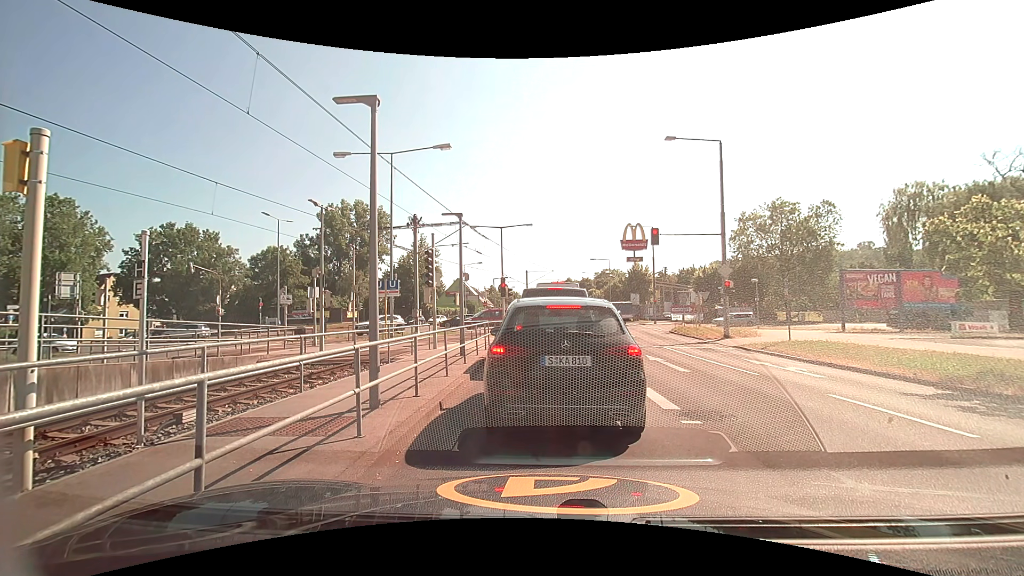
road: secondary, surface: asphalt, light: Day
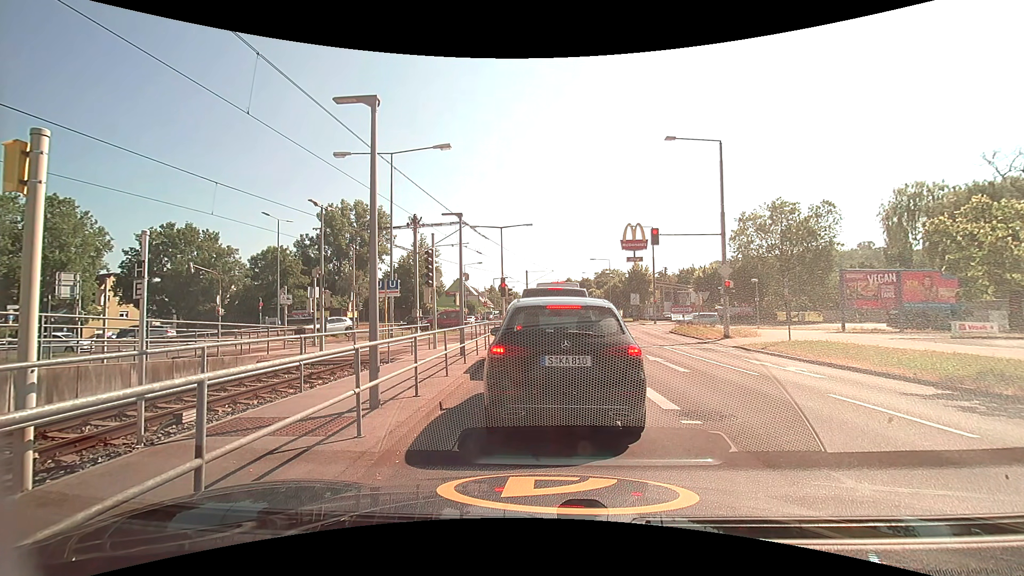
(0.0, 0.0) m; 0°
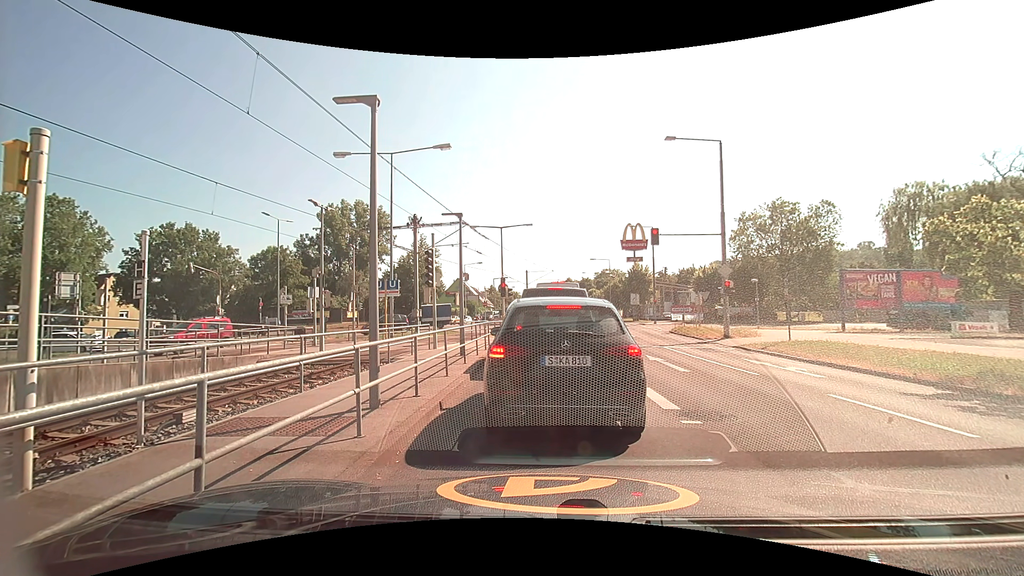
(0.0, 0.0) m; 0°
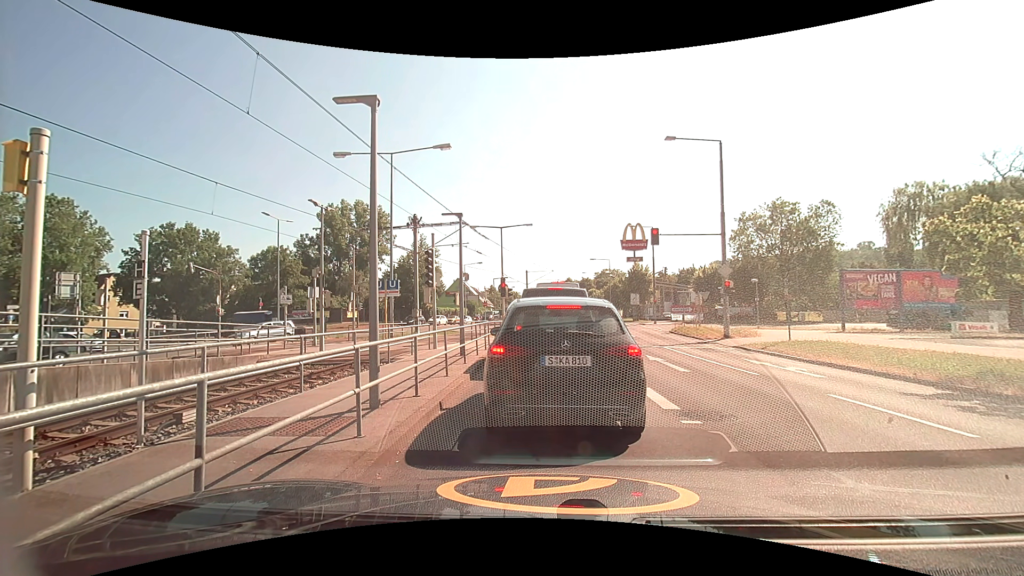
(0.0, 0.0) m; 0°
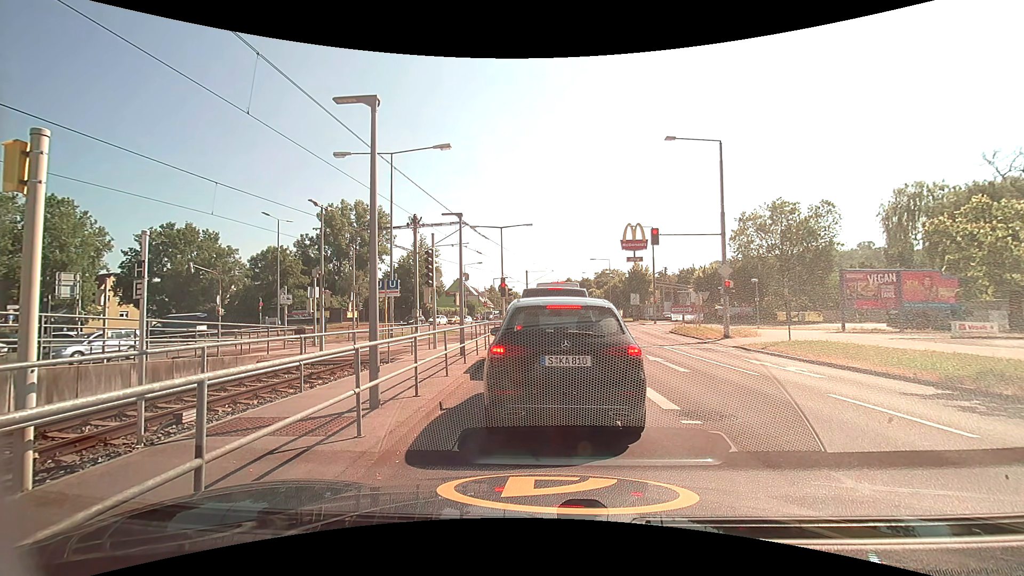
(0.0, 0.0) m; 0°
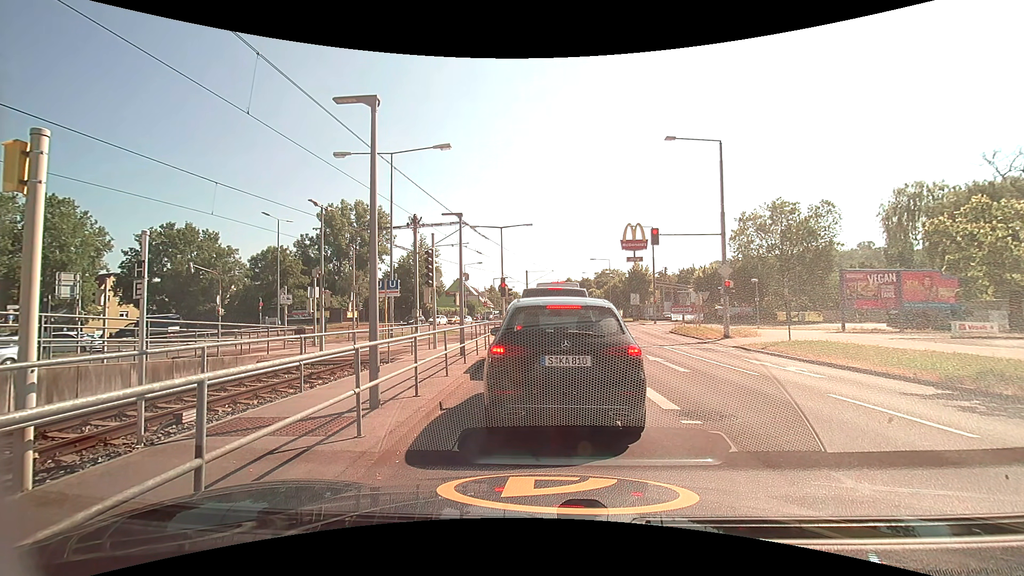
(0.0, 0.0) m; 0°
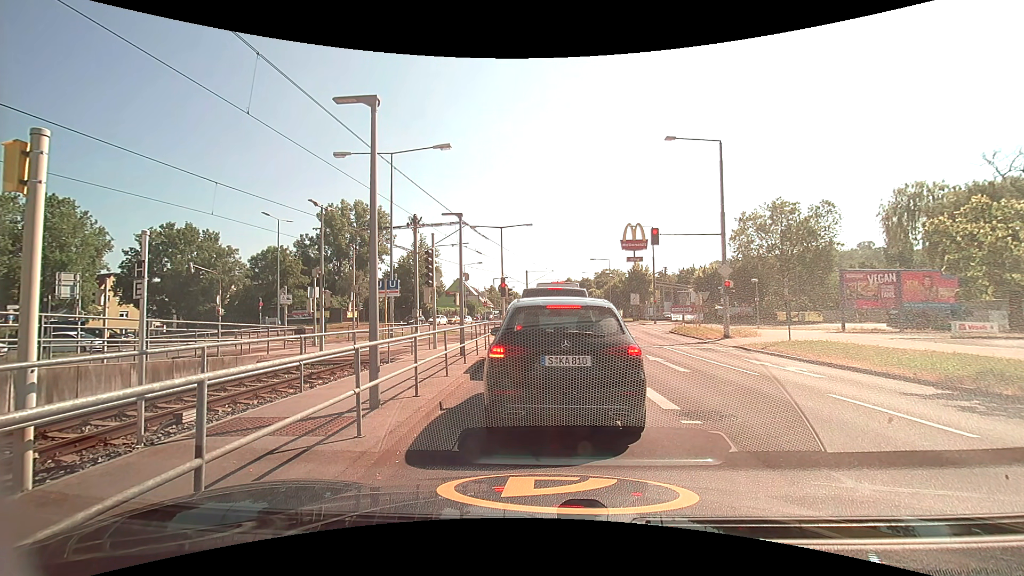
(0.0, 0.0) m; 0°
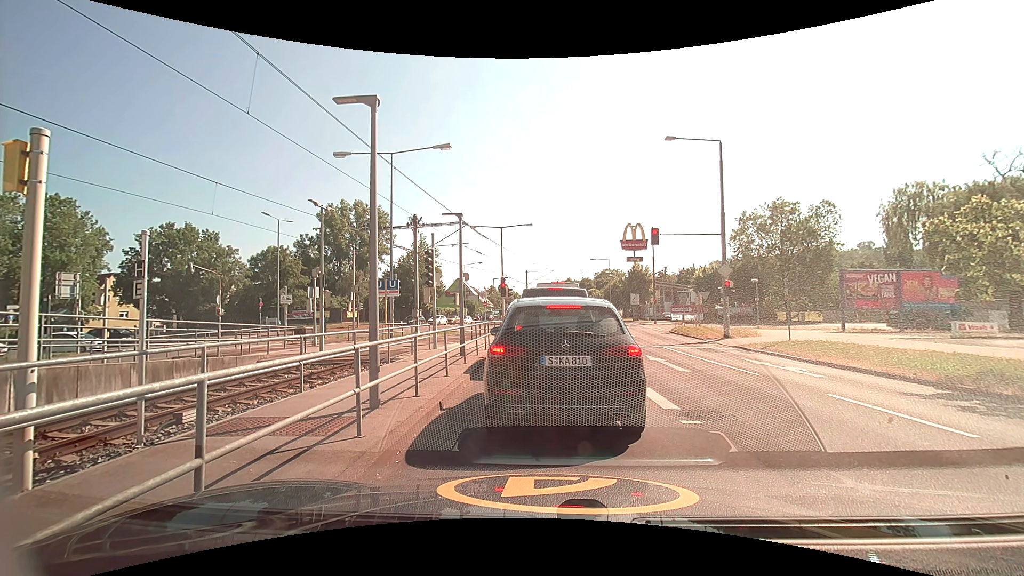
(0.0, 0.0) m; 0°
(0, +10) (0, +20) (+1, +30) (-1, +40) (-8, +47) (-17, +52) (-26, +53) (-36, +53) (-46, +56) (-53, +62) m
